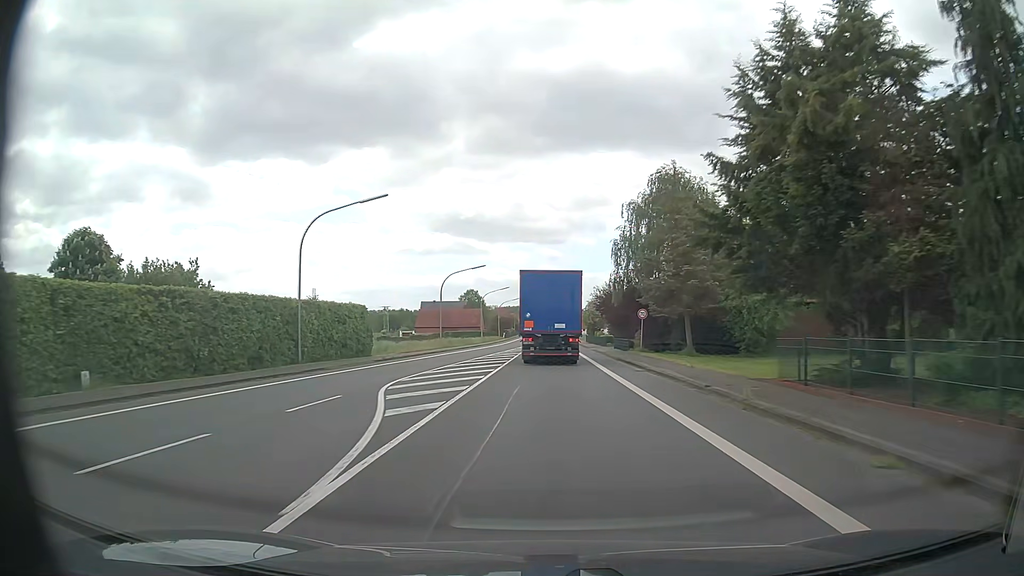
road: primary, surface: asphalt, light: Day
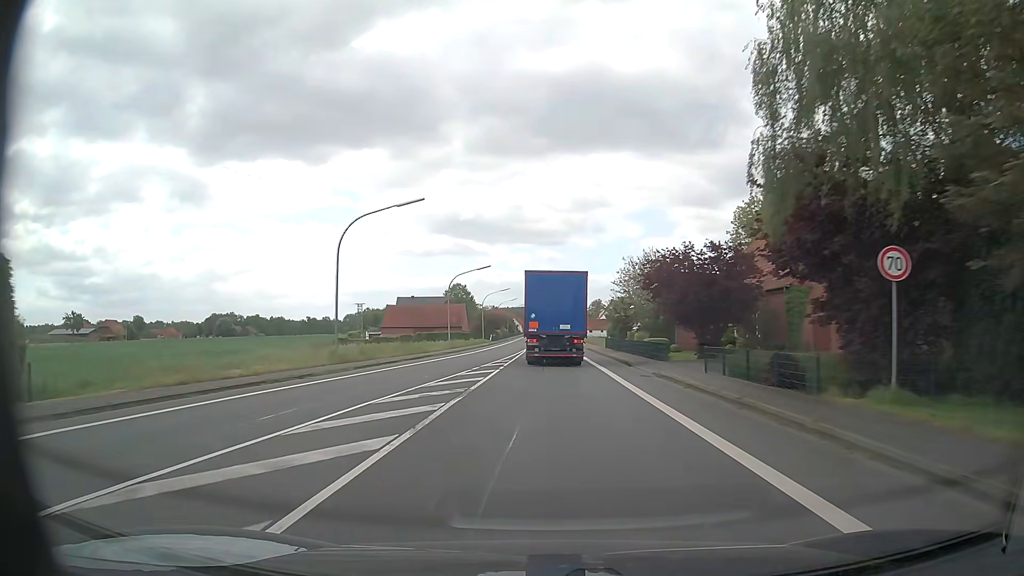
(0.0, +32.5) m; 0°
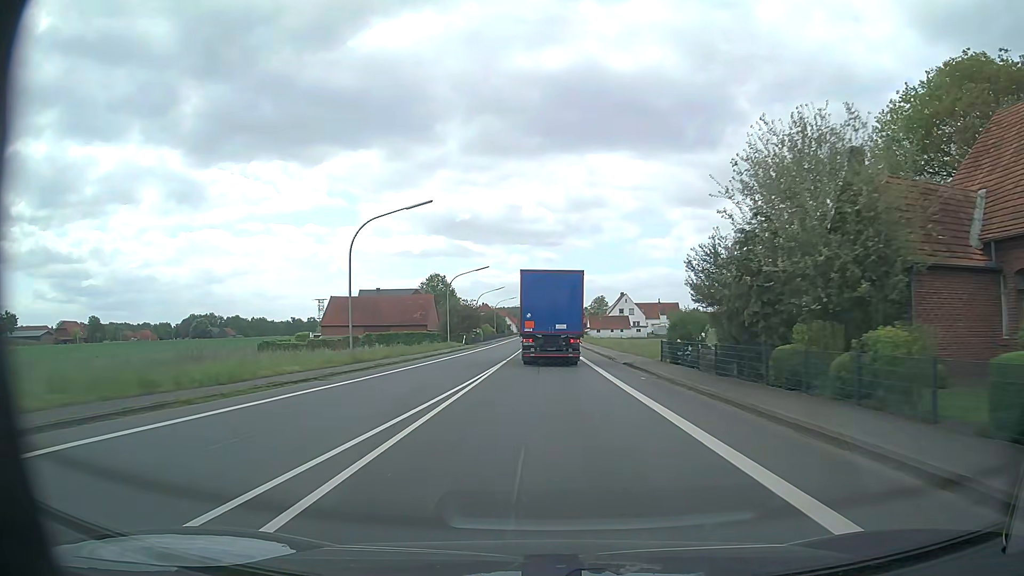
(0.0, +32.7) m; 0°
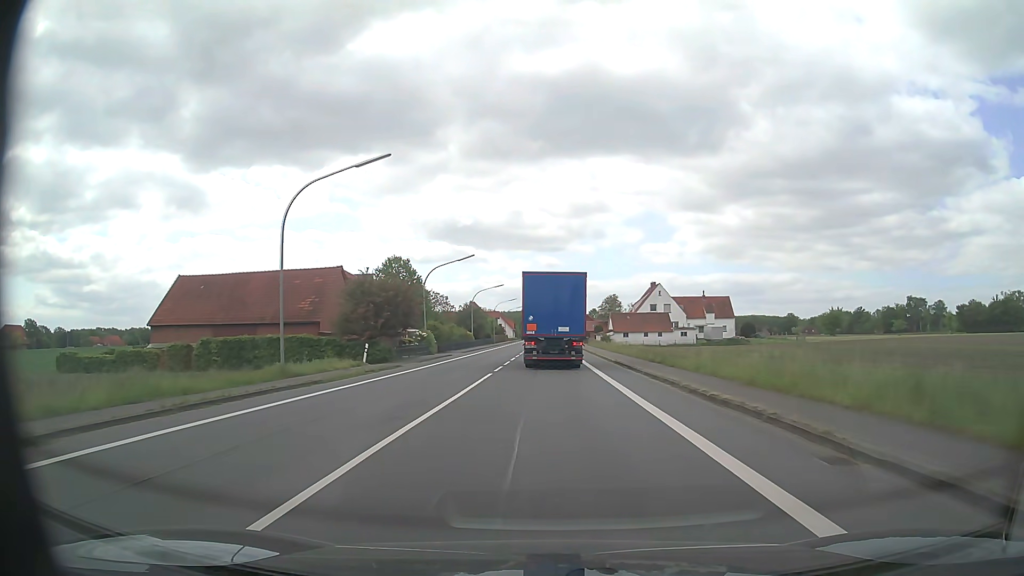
(-0.1, +43.6) m; 0°
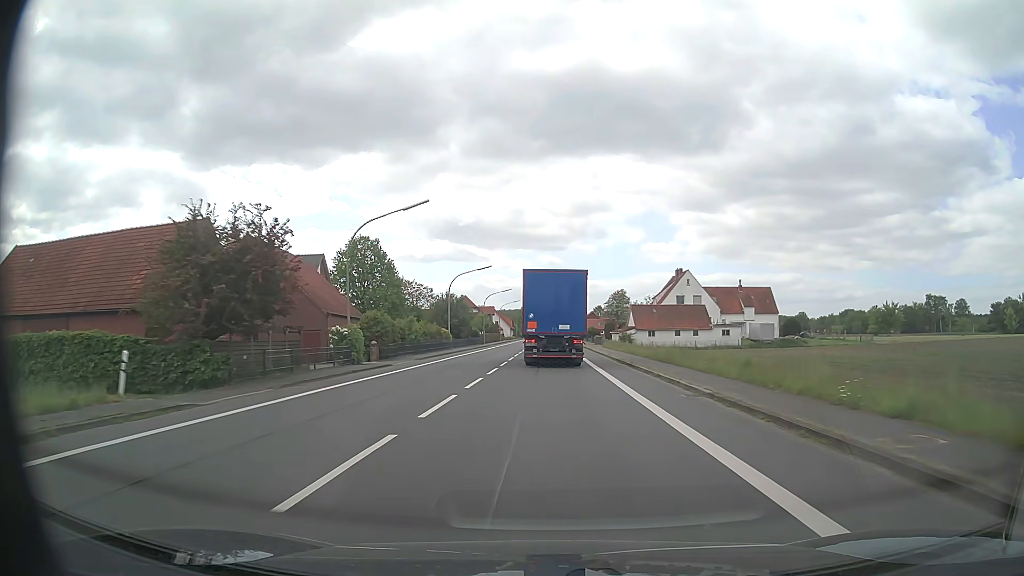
(0.0, +21.7) m; 0°
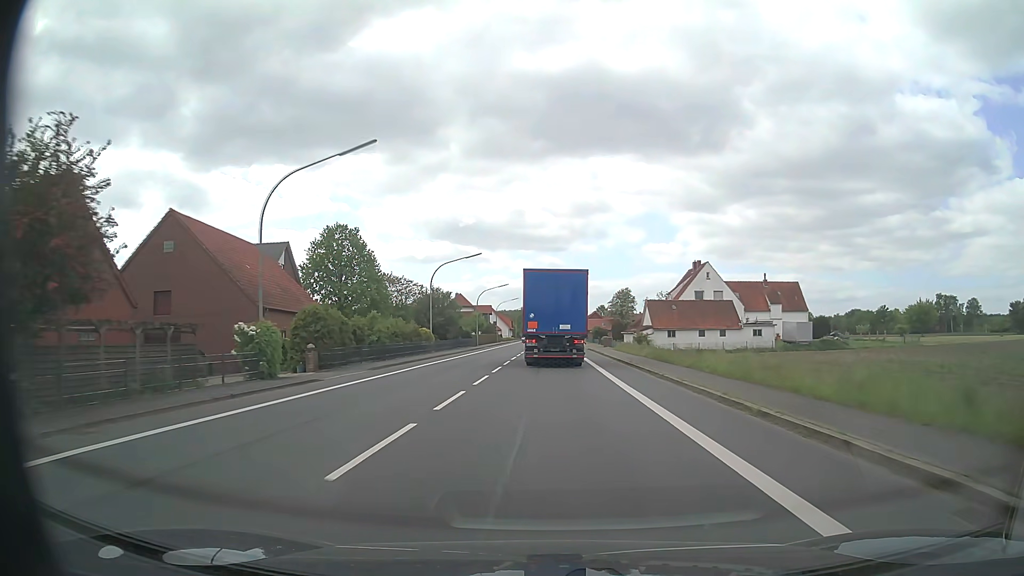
(0.0, +10.8) m; 0°
(0, +10) (0, +20) (0, +30) (0, +40) (0, +50) (0, +60) (0, +70) (0, +80) (0, +90) (0, +100) m
